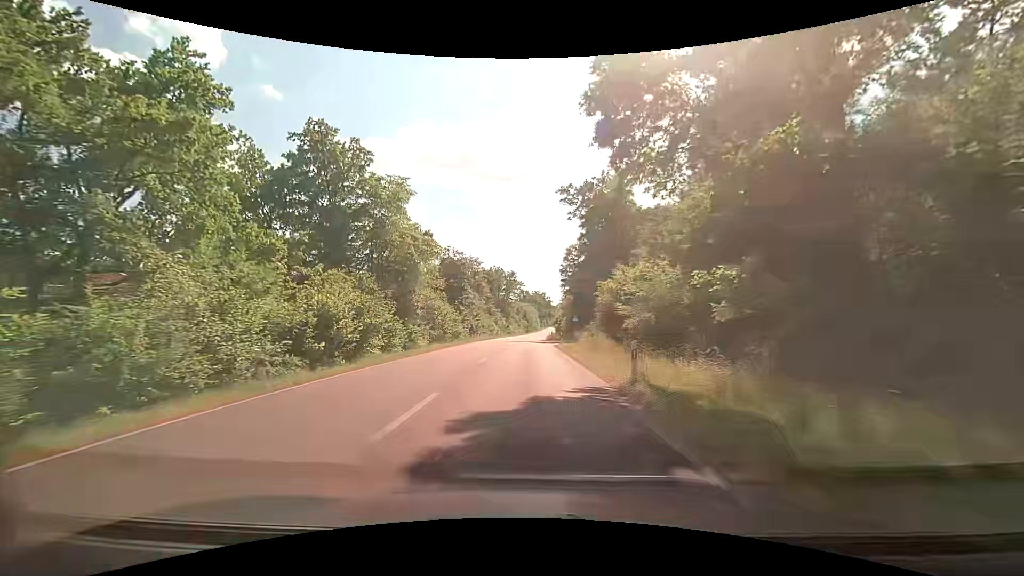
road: secondary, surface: asphalt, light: Day
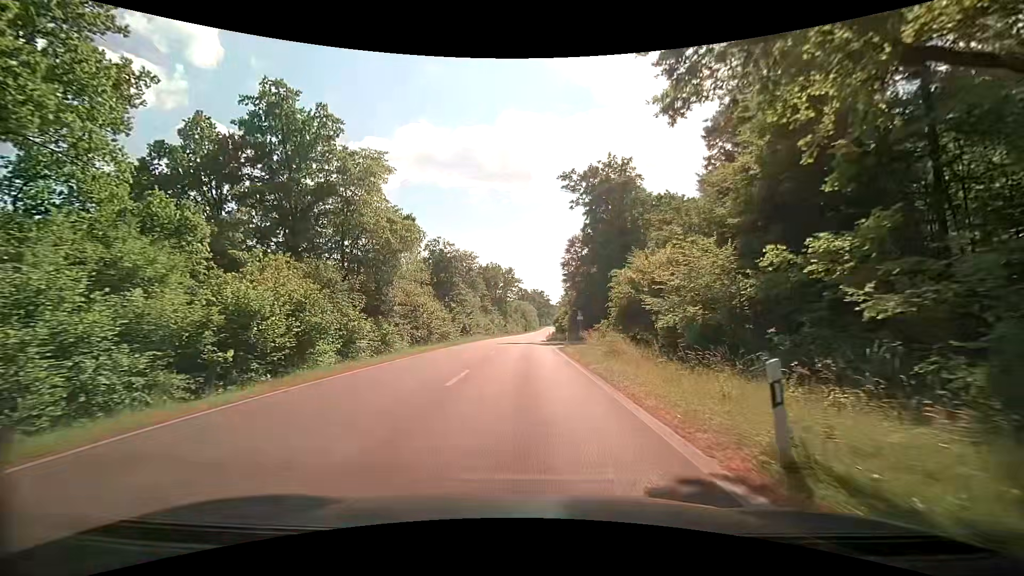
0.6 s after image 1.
(0.0, +6.6) m; 0°
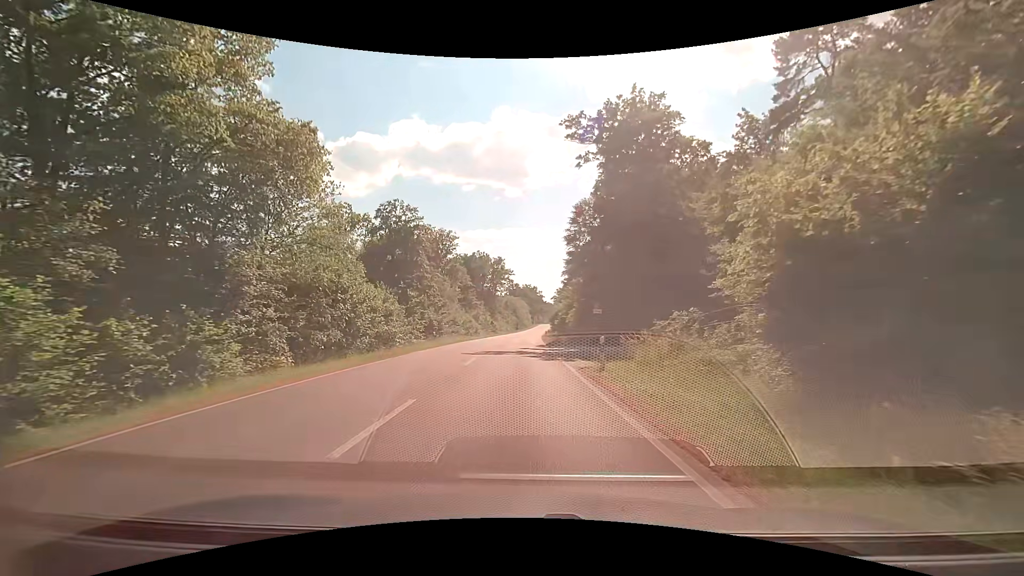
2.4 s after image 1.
(+0.1, +17.8) m; +1°
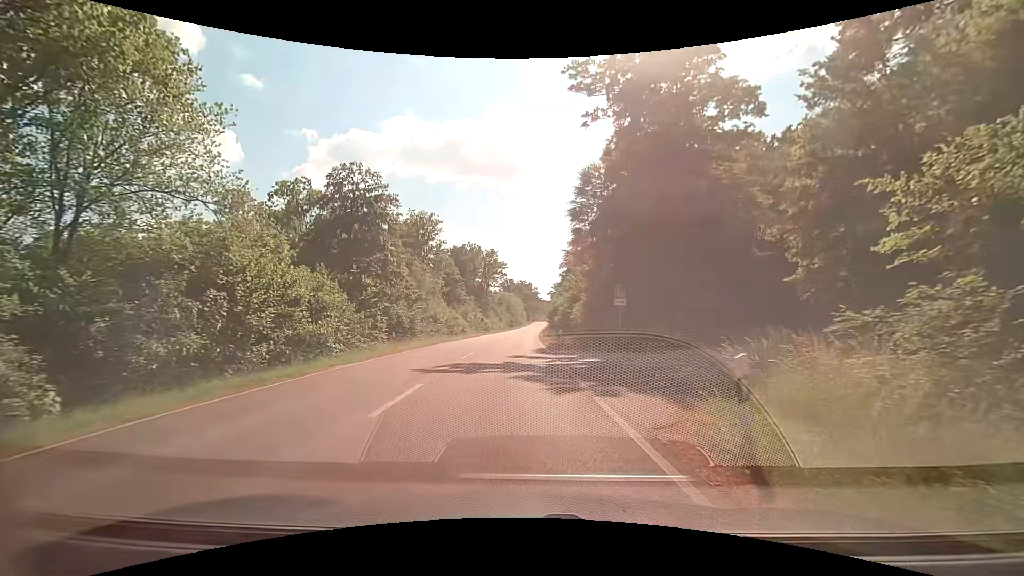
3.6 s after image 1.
(0.0, +9.9) m; 0°
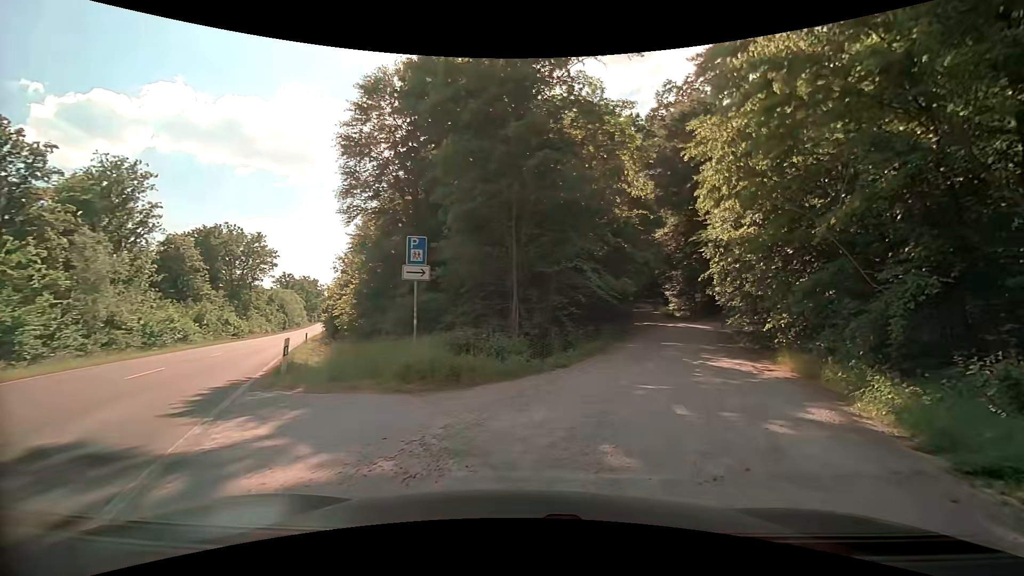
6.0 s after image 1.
(+1.8, +13.4) m; +24°
